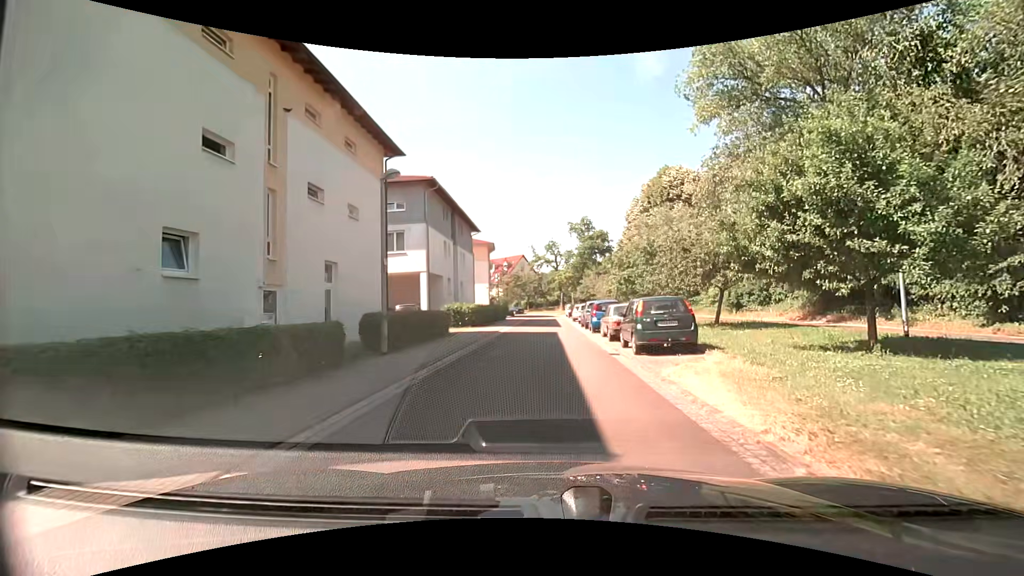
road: residential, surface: asphalt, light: Day
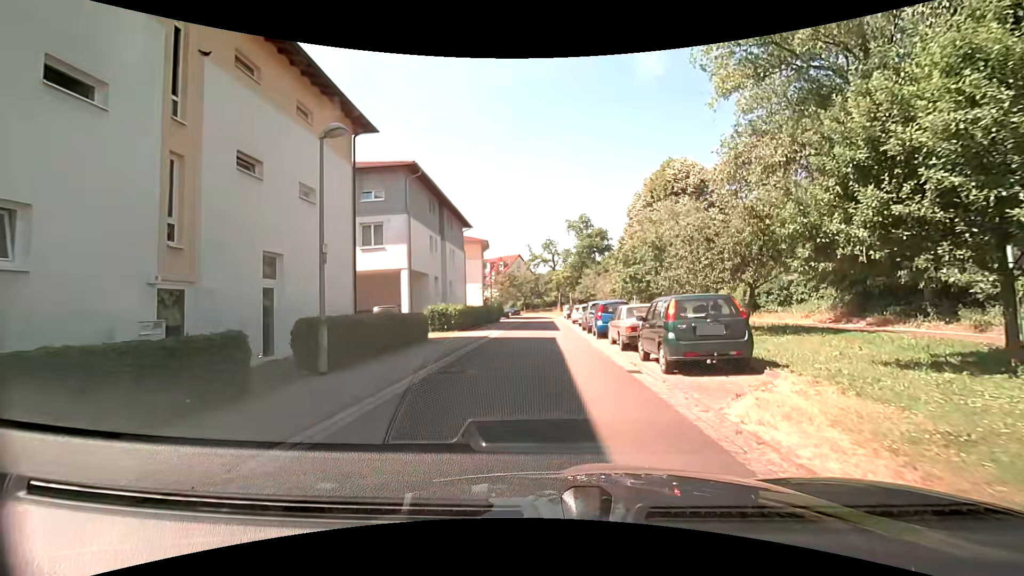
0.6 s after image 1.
(0.0, +3.6) m; -1°
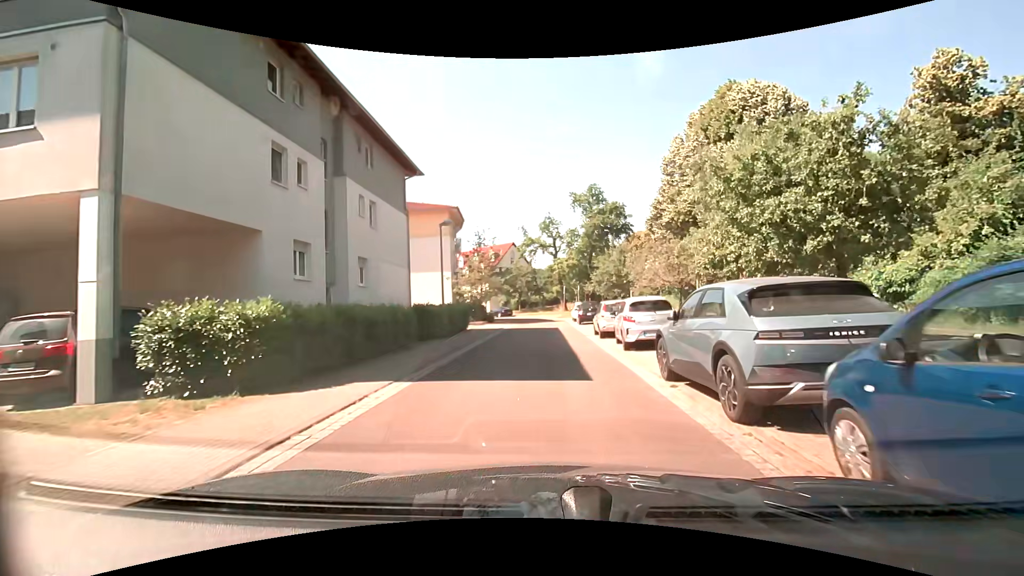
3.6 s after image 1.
(+0.2, +19.6) m; 0°
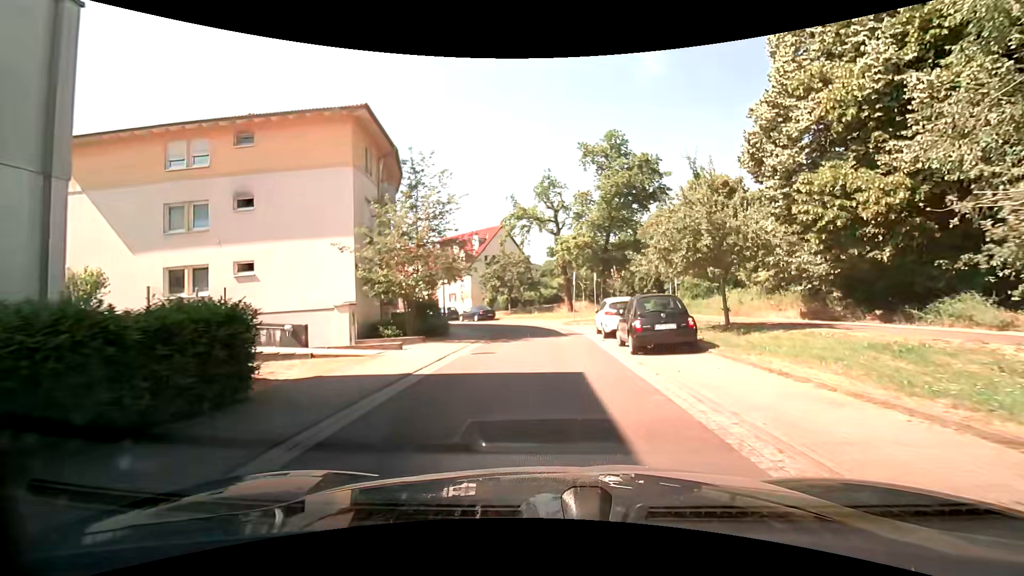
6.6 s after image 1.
(+0.3, +20.7) m; +1°
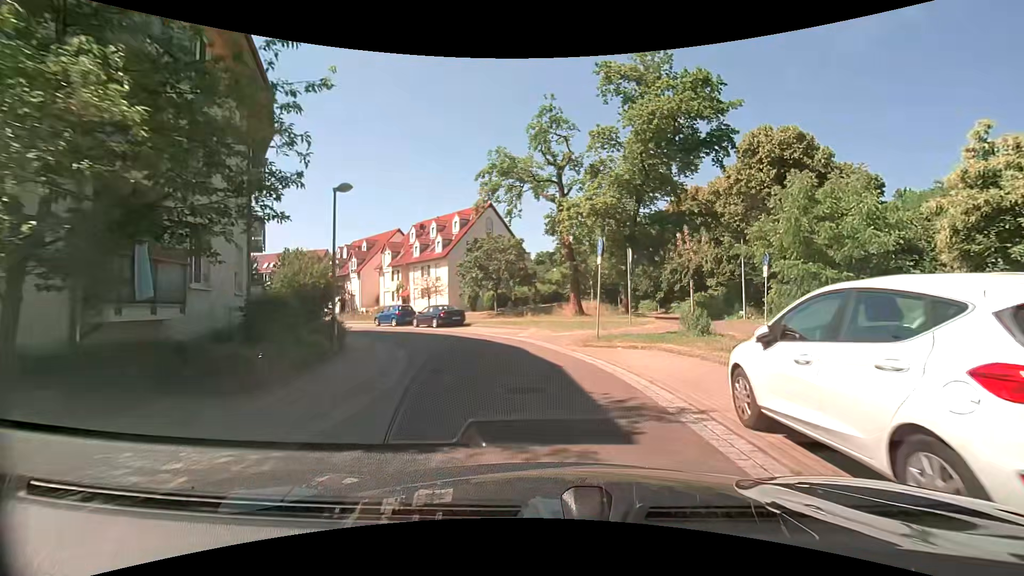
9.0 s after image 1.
(0.0, +15.8) m; 0°
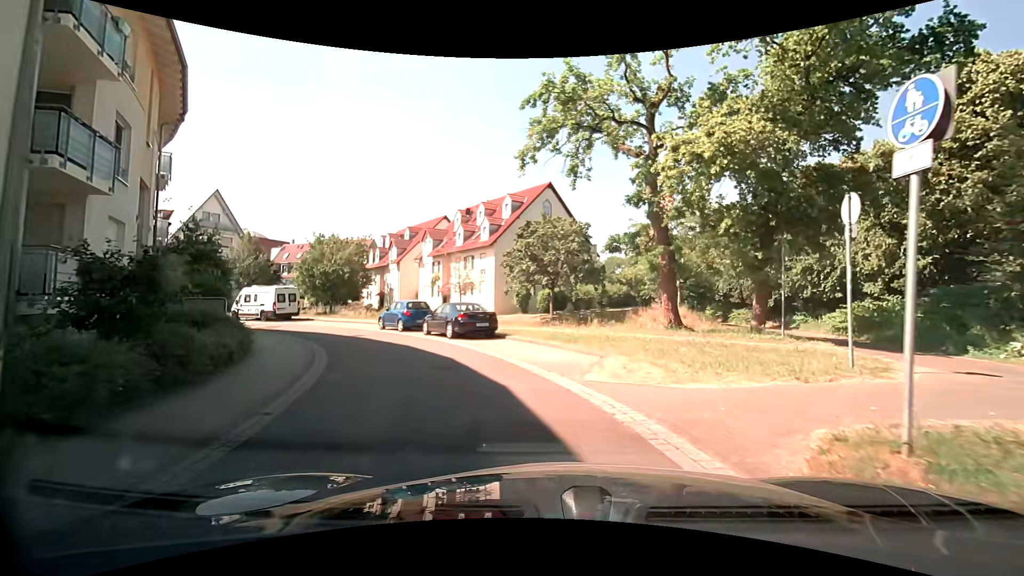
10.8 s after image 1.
(-0.7, +11.1) m; -8°
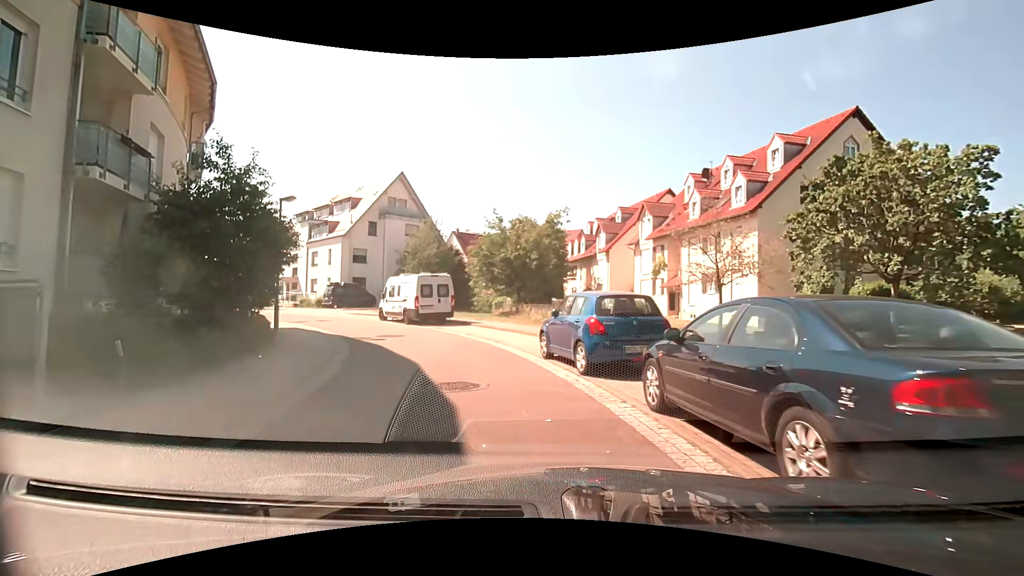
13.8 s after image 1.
(-2.8, +14.6) m; -24°
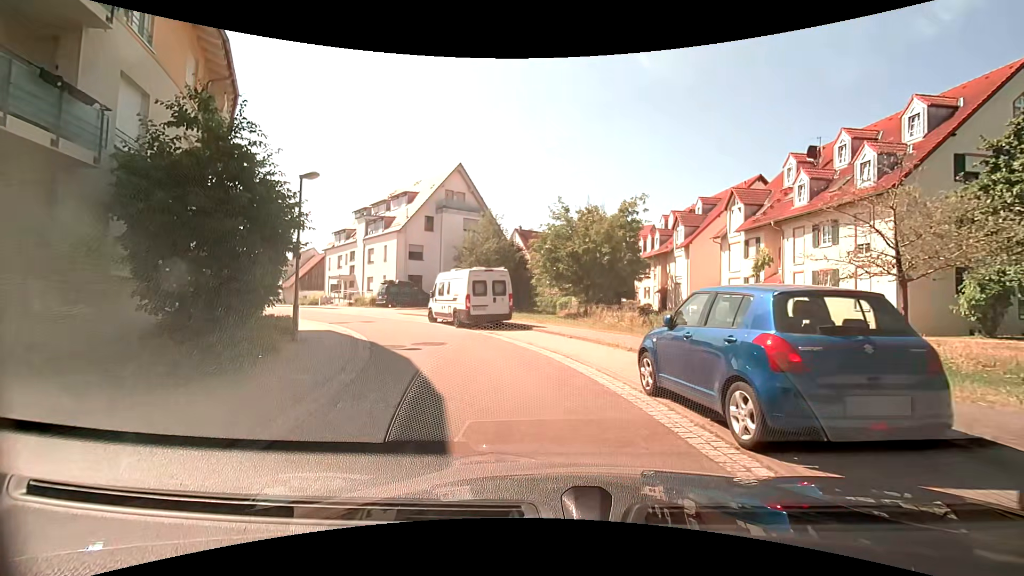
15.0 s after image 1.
(-0.3, +4.0) m; -7°
